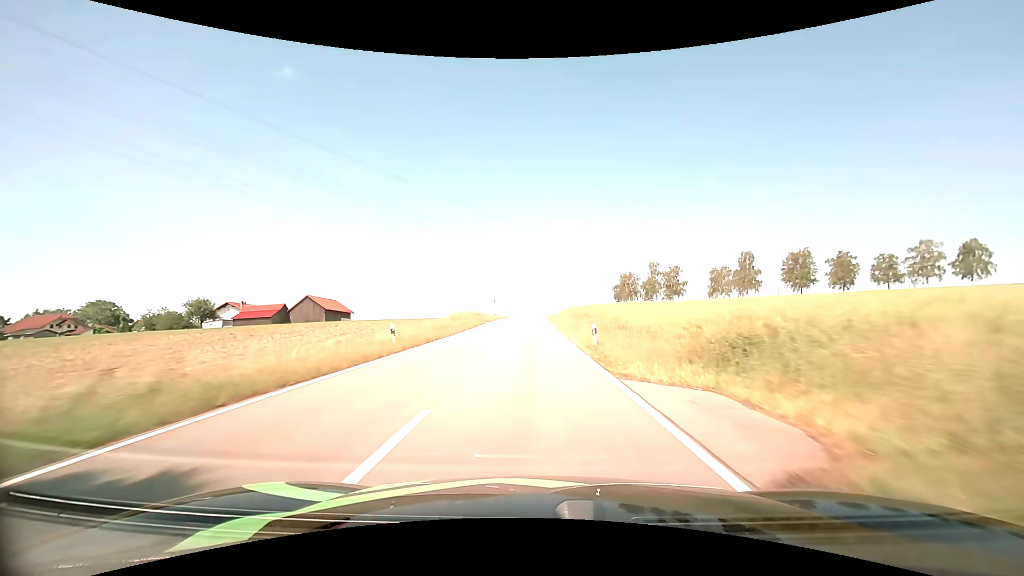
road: tertiary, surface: asphalt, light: Day
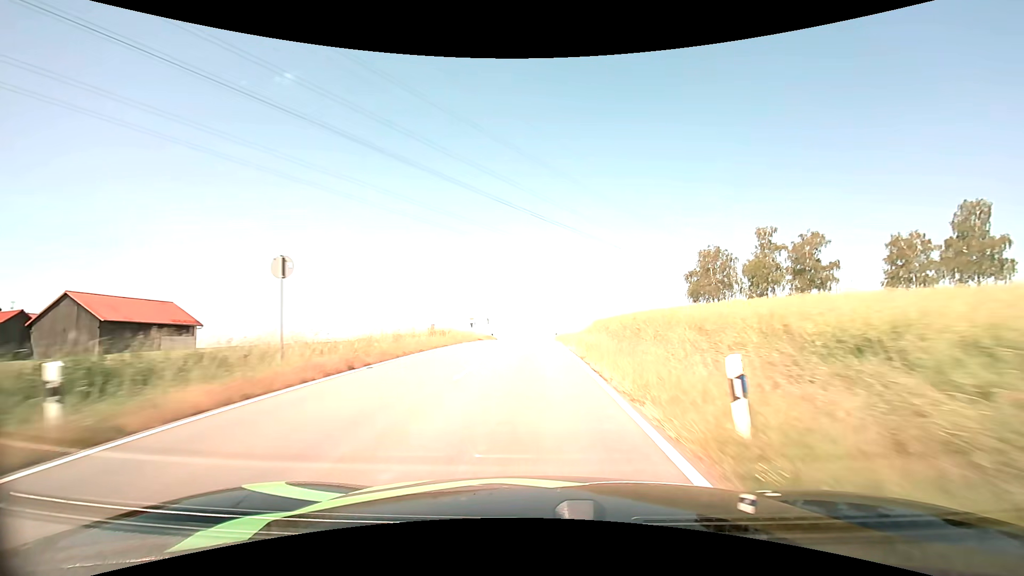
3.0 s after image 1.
(-0.3, +65.9) m; 0°
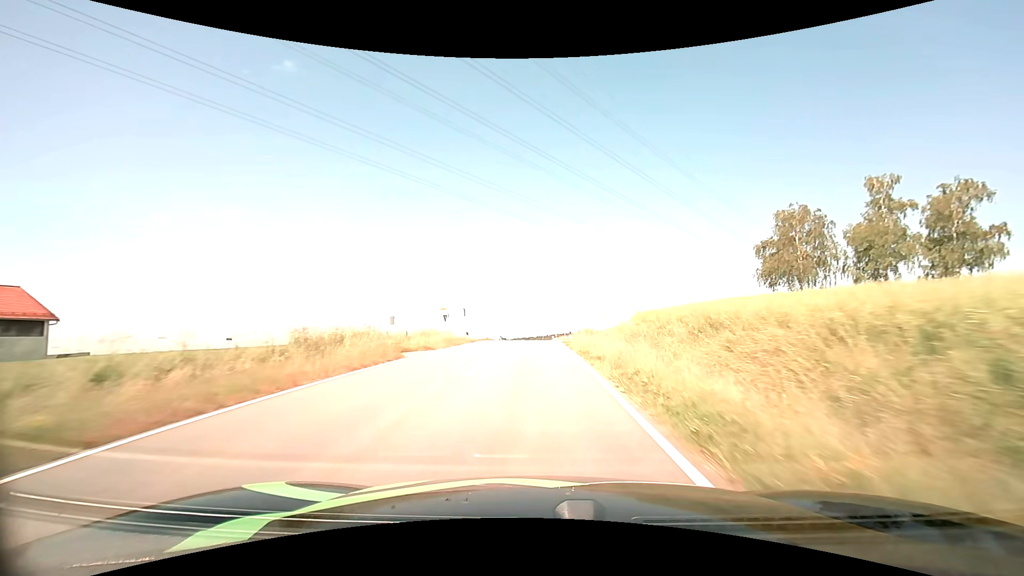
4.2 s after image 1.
(-0.1, +23.8) m; 0°
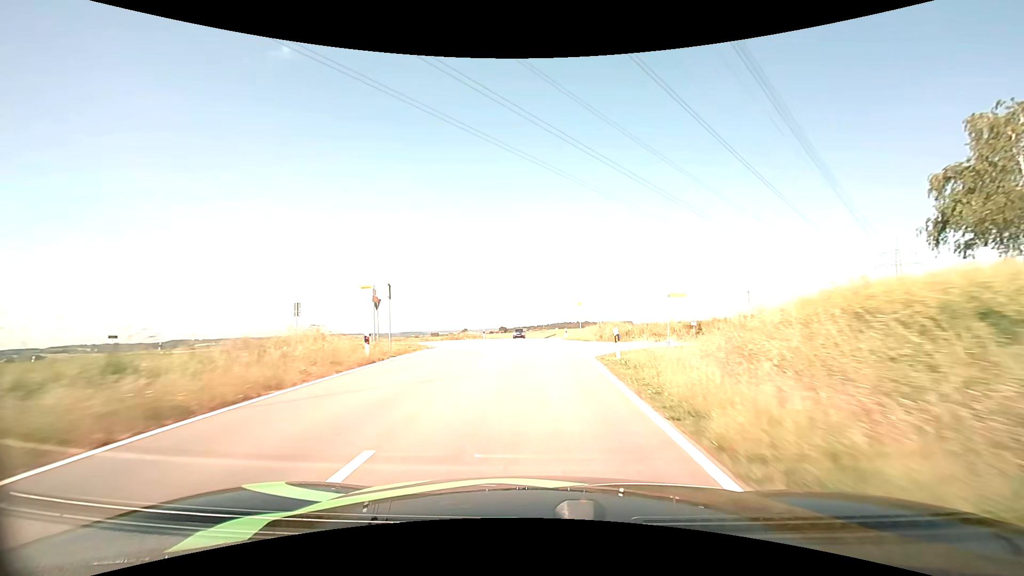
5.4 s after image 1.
(-0.1, +23.2) m; 0°
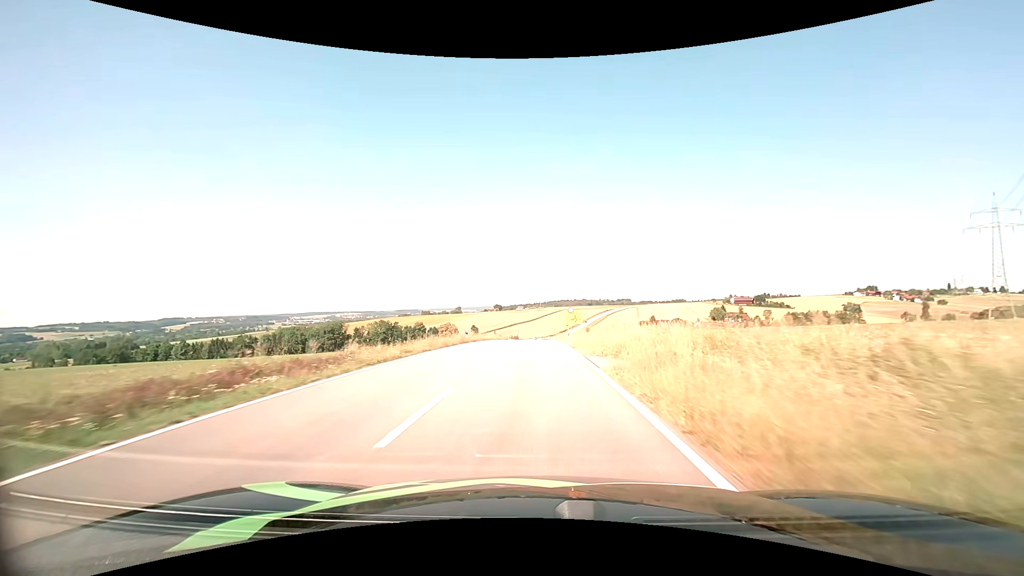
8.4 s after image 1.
(+0.3, +57.4) m; 0°
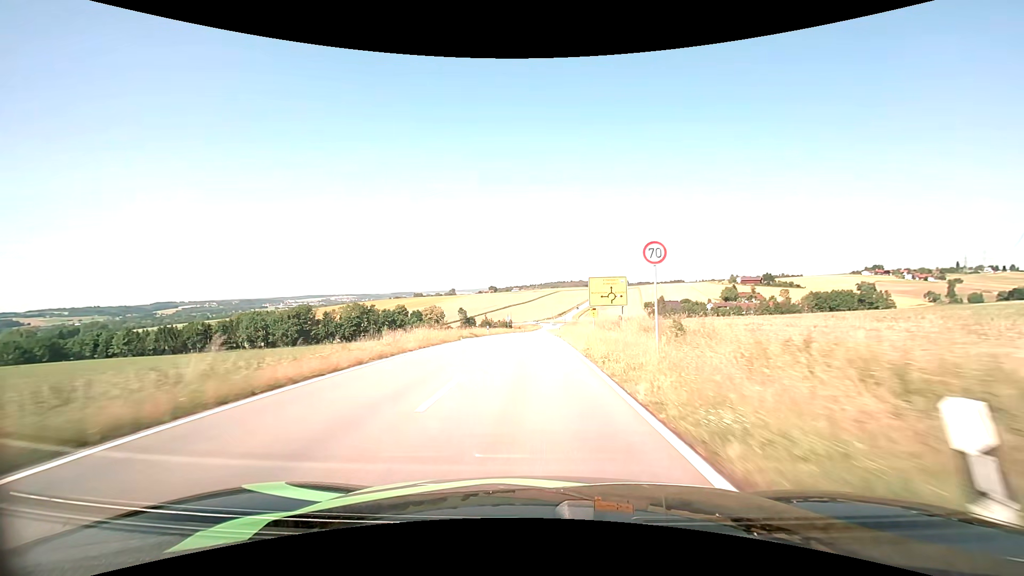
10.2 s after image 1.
(+0.2, +35.3) m; +1°
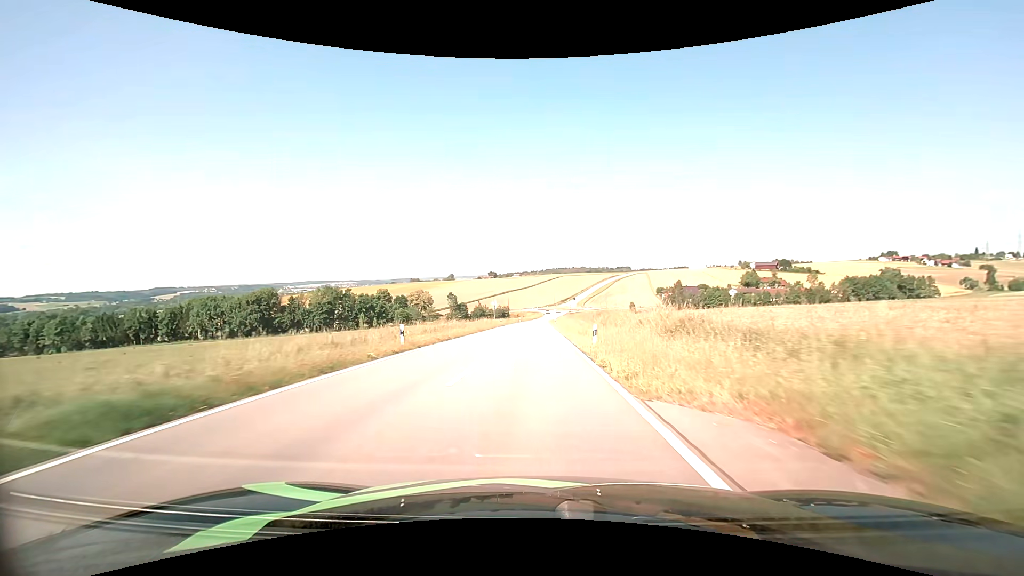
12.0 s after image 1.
(0.0, +34.5) m; 0°
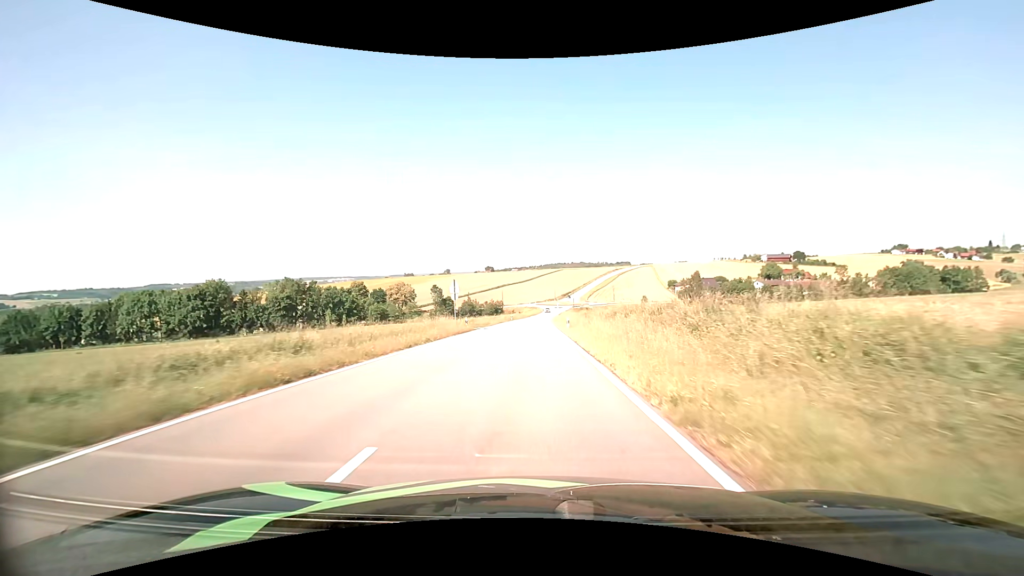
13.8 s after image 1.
(0.0, +33.1) m; 0°
(0, +10) (0, +20) (0, +30) (0, +40) (0, +50) (0, +60) (0, +70) (0, +80) (0, +90) (+1, +100) m
